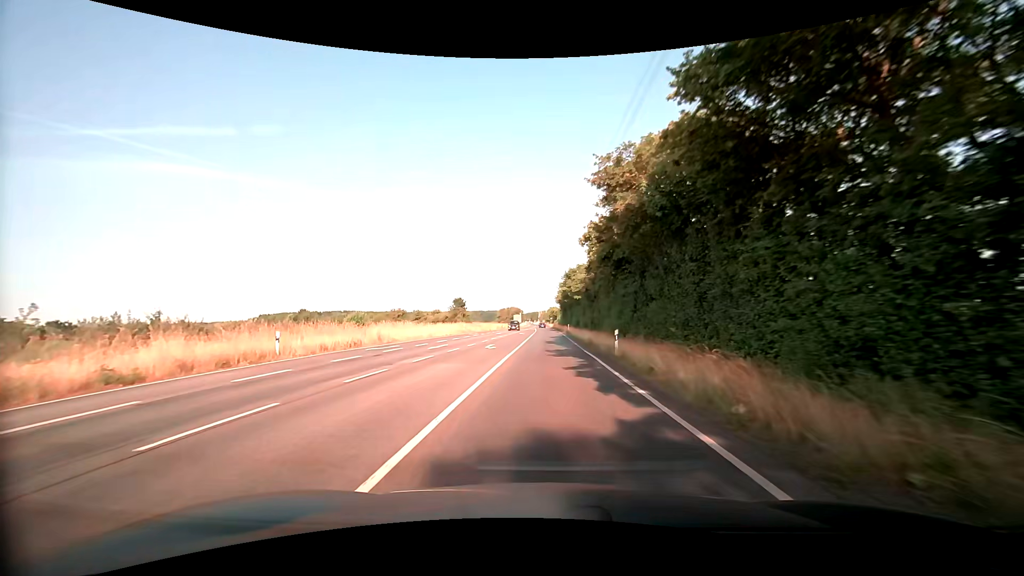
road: secondary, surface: asphalt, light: Day
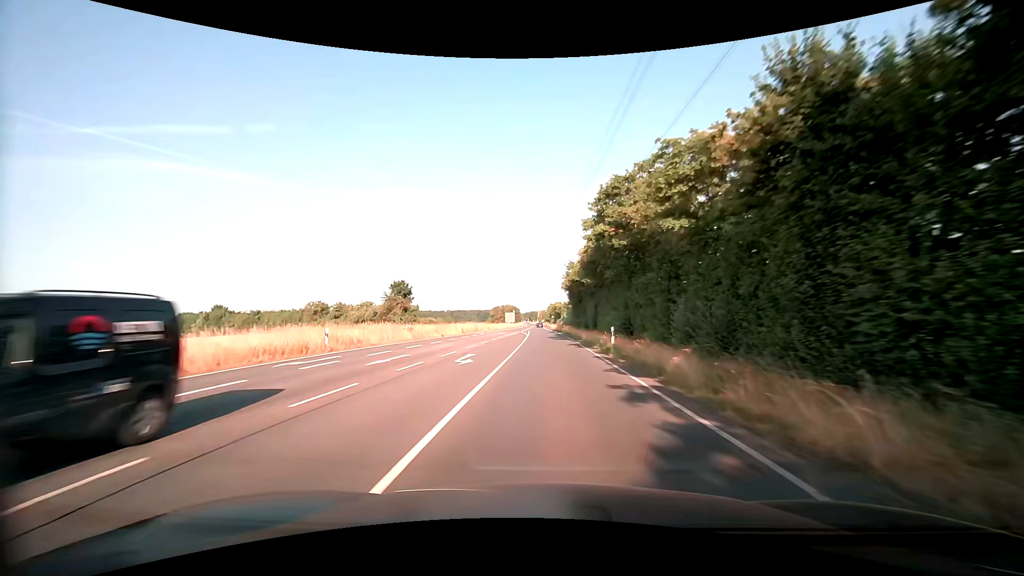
(-0.1, +45.7) m; 0°
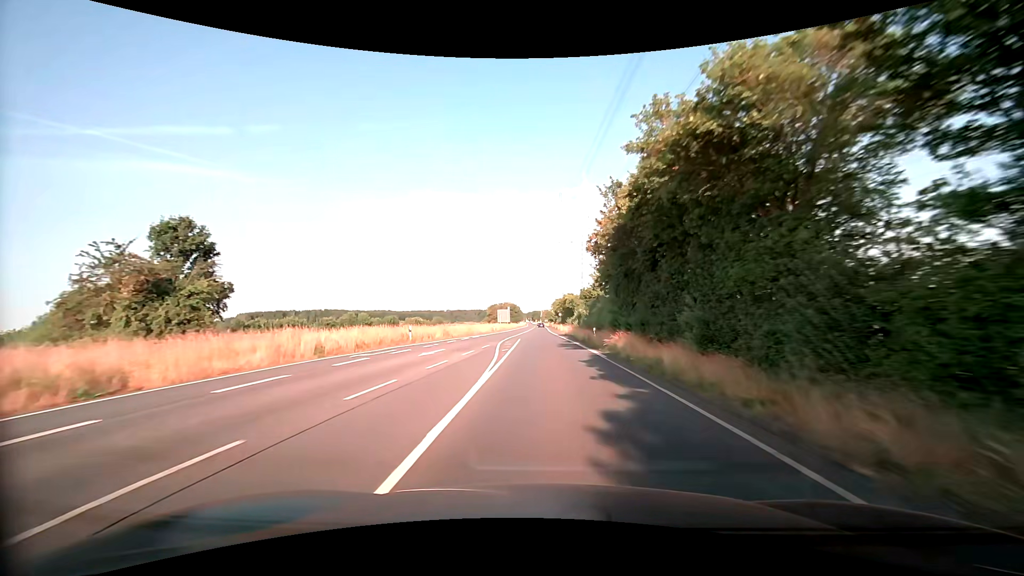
(0.0, +41.4) m; -1°
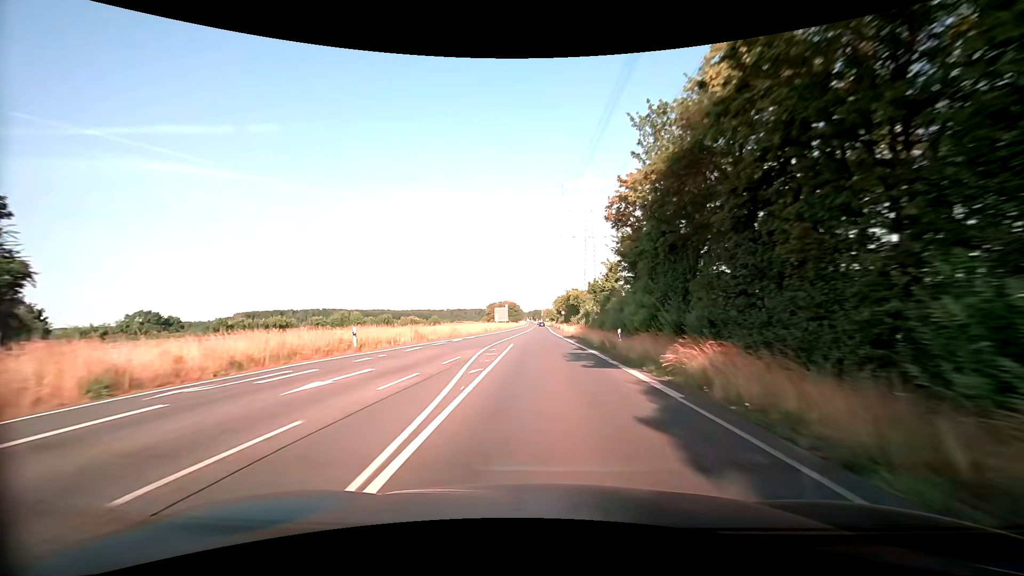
(+0.1, +10.9) m; 0°
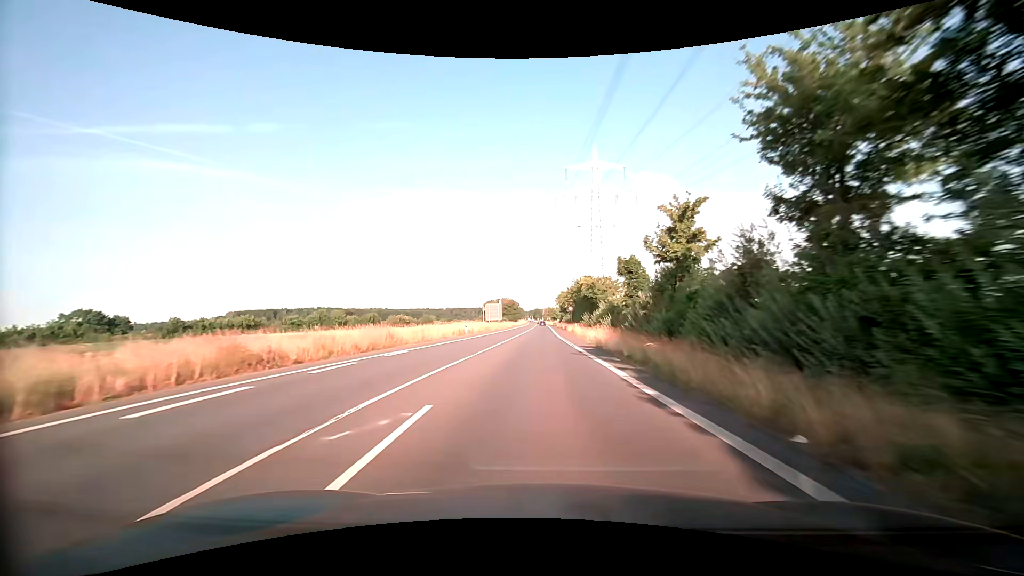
(-0.1, +22.4) m; 0°
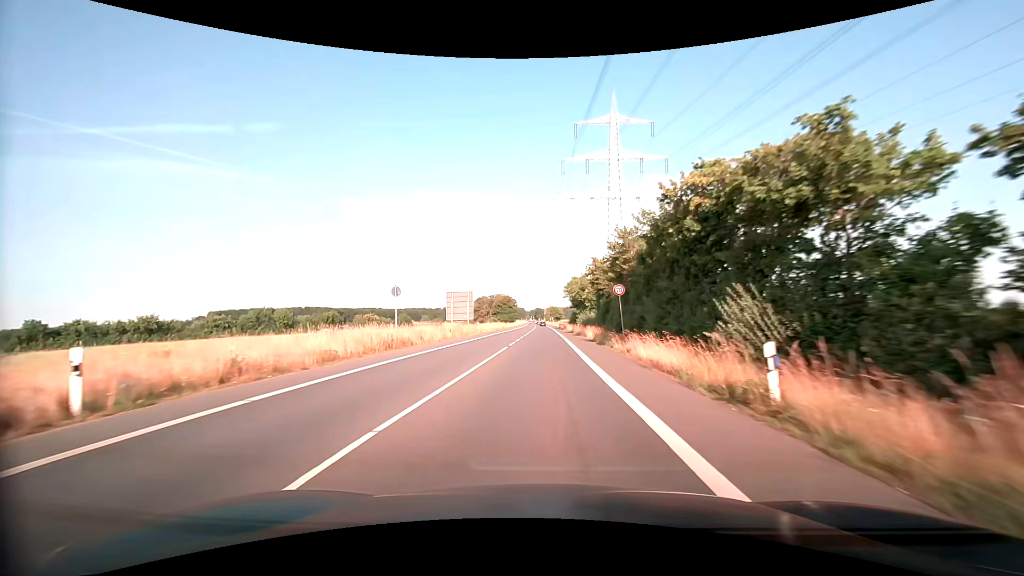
(-0.4, +44.4) m; -1°
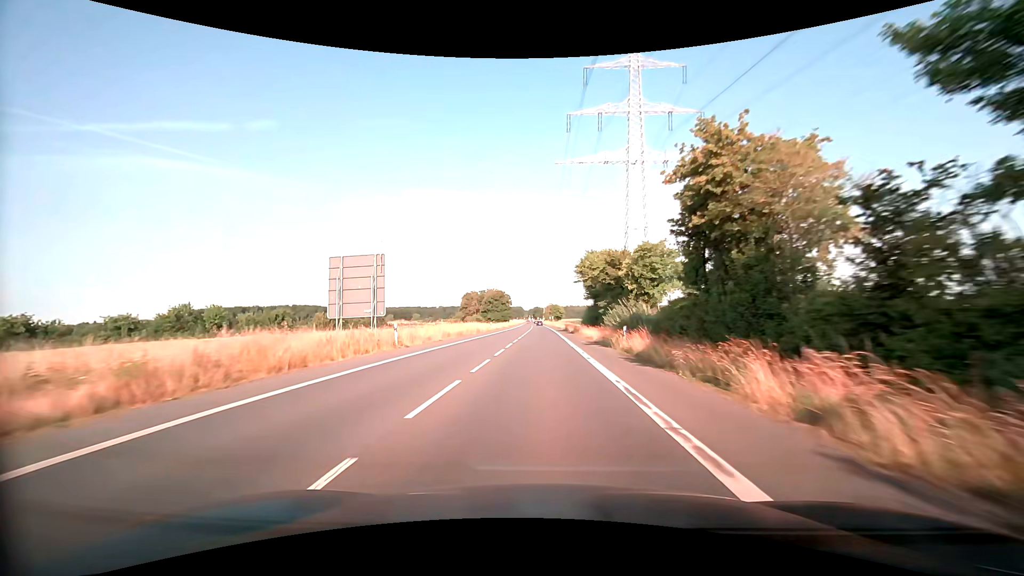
(+0.1, +33.0) m; 0°
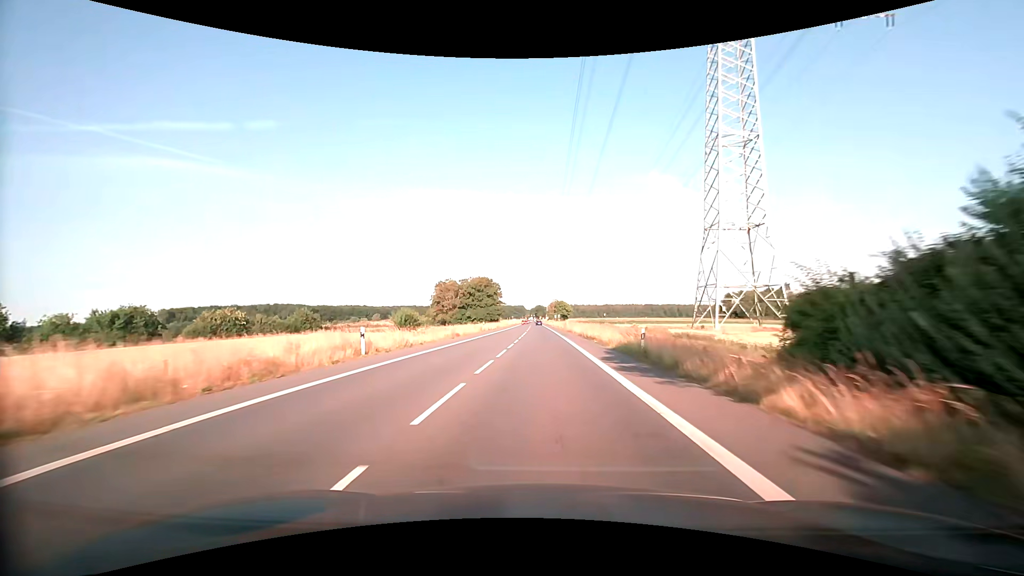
(-0.3, +54.7) m; 0°
(0, +10) (0, +20) (0, +30) (0, +40) (0, +50) (0, +60) (0, +70) (-1, +80) (-1, +90) (-1, +100) m
